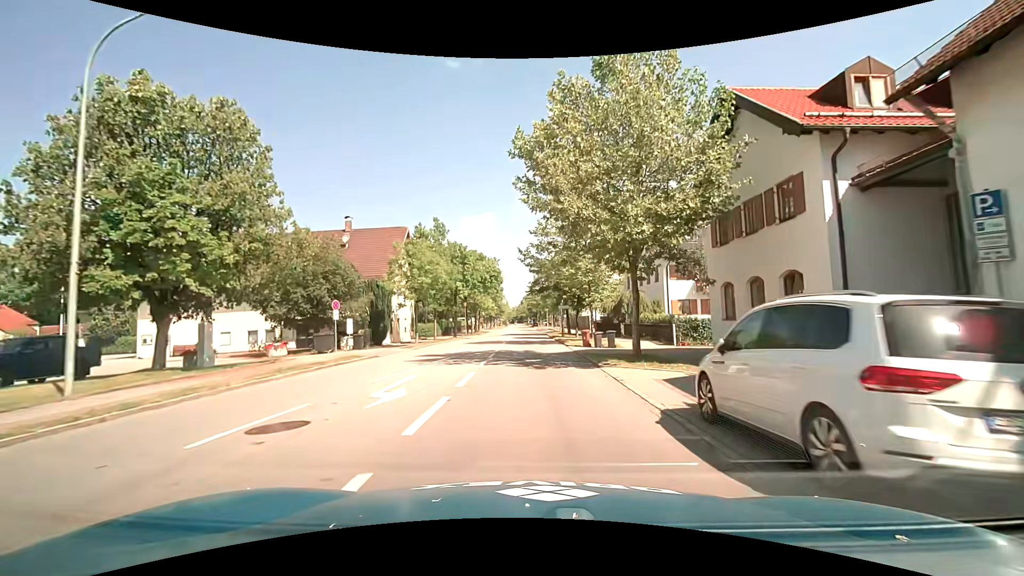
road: secondary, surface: asphalt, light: Day
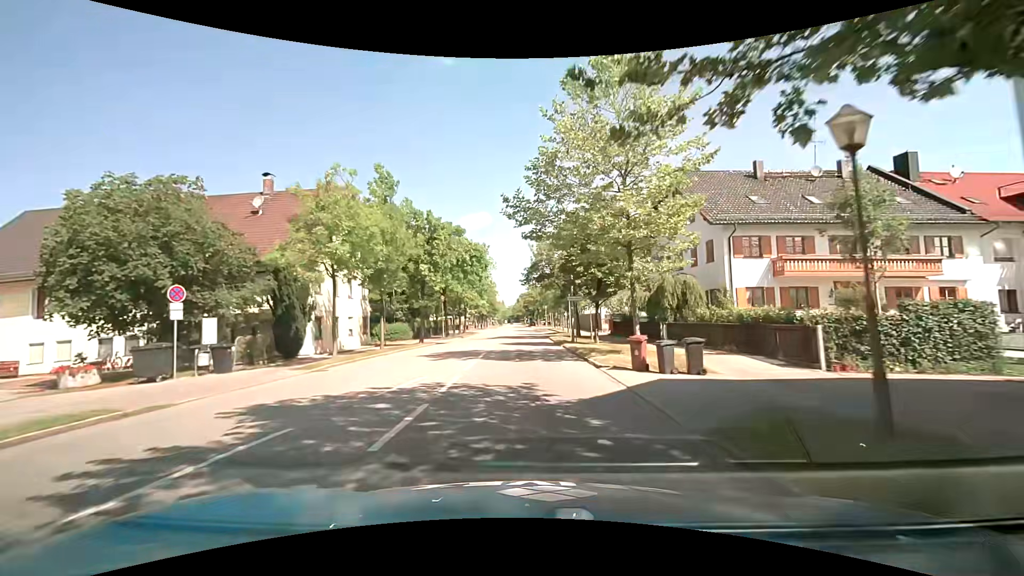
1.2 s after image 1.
(0.0, +14.4) m; 0°
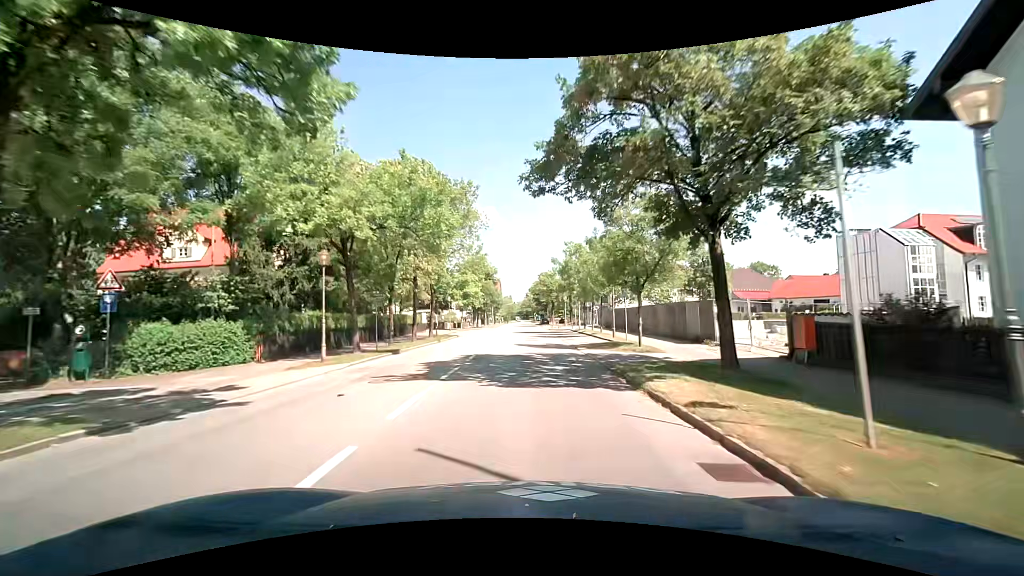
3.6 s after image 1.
(-0.2, +30.3) m; -1°
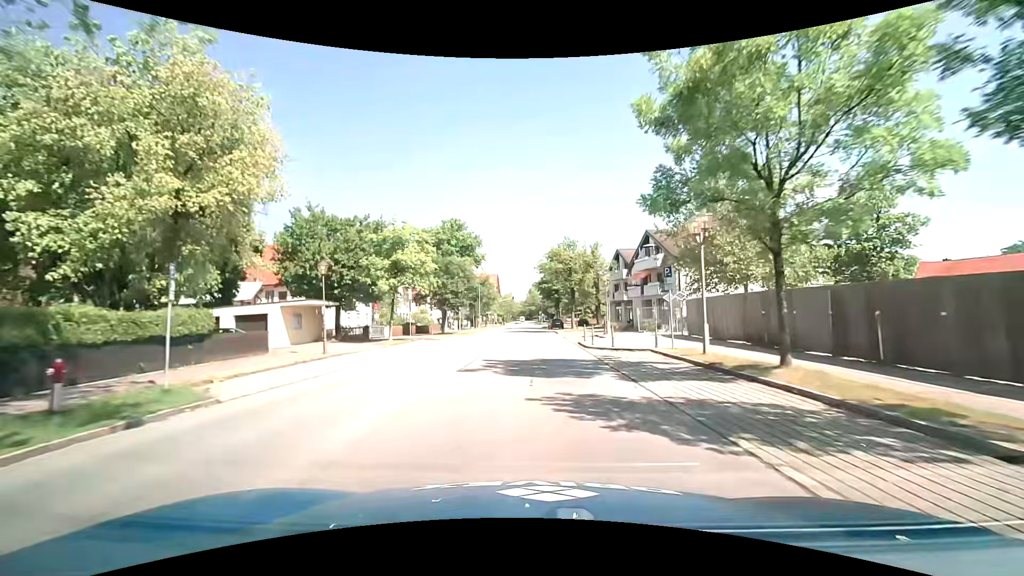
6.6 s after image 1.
(0.0, +36.7) m; 0°
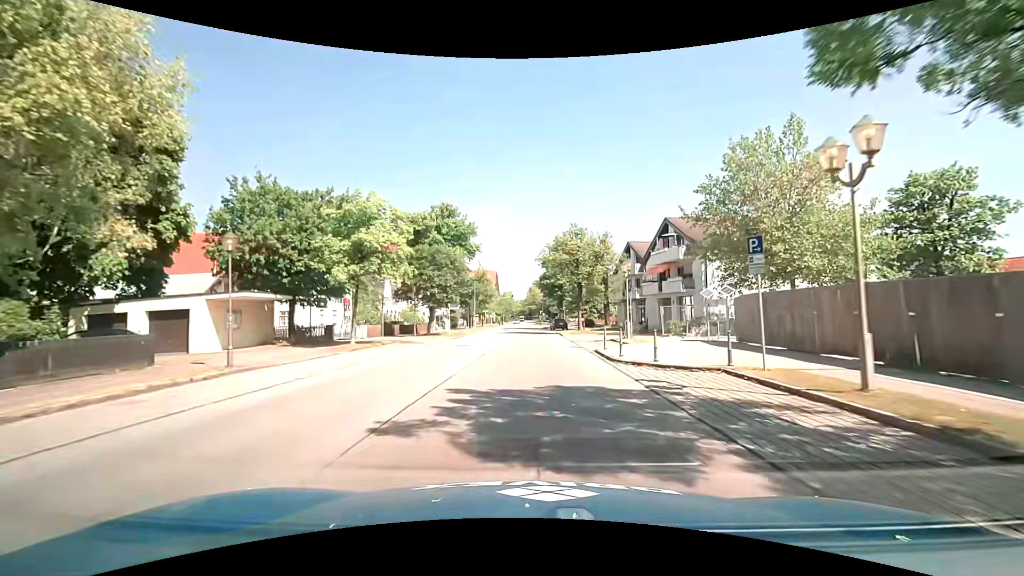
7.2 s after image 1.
(0.0, +7.2) m; 0°
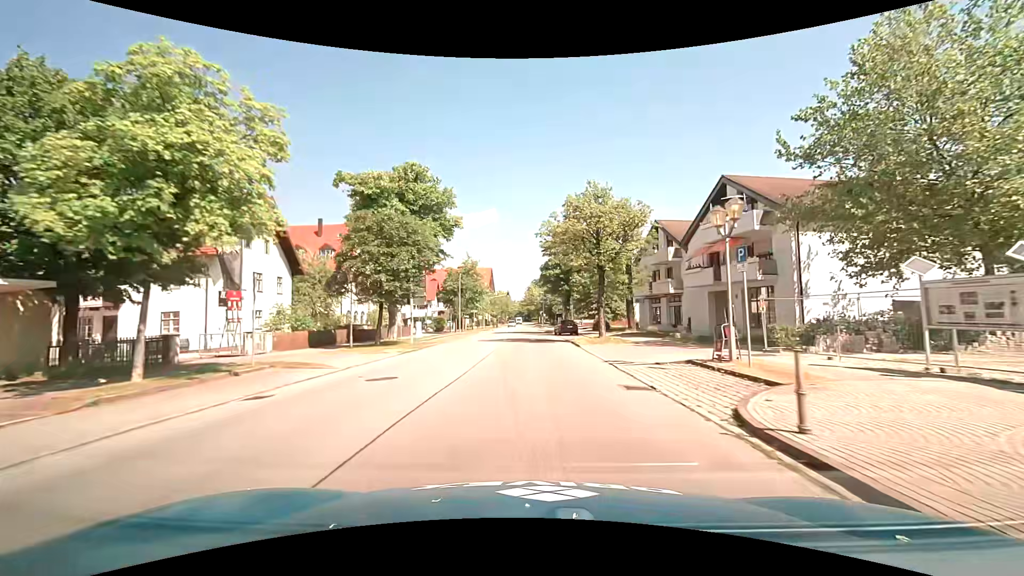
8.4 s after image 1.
(+0.1, +14.4) m; +1°
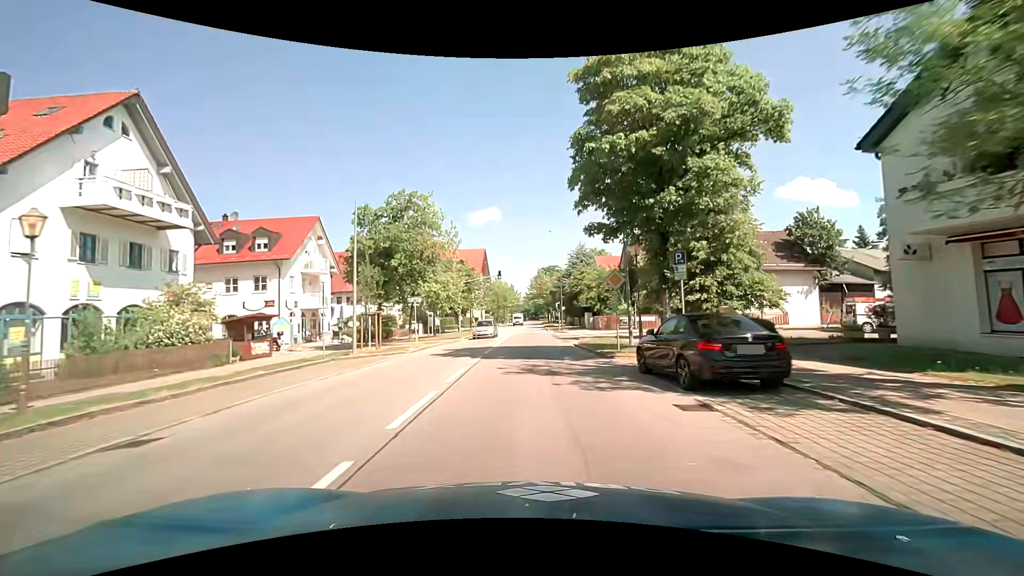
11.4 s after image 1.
(-0.1, +36.7) m; 0°
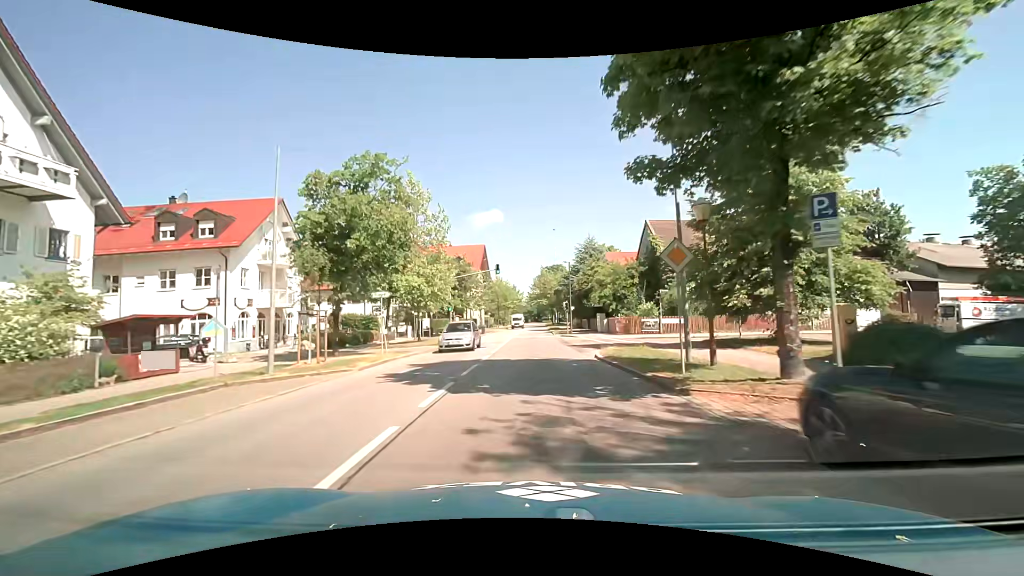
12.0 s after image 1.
(-0.1, +7.4) m; -1°
(0, +10) (0, +20) (0, +30) (0, +40) (0, +50) (+1, +60) (+1, +70) (+1, +80) (+1, +90) (+1, +100) m
